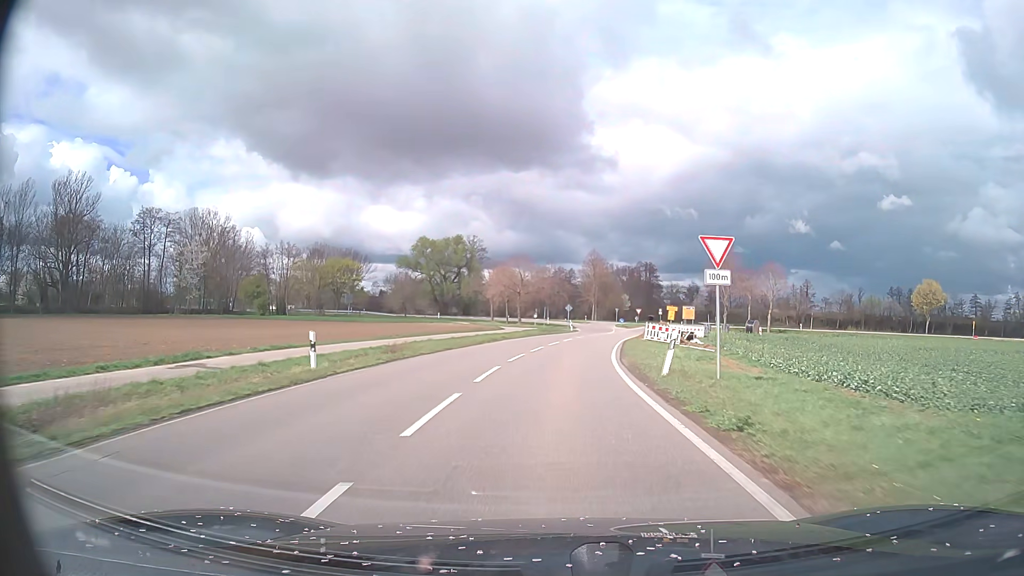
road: tertiary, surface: asphalt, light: Day
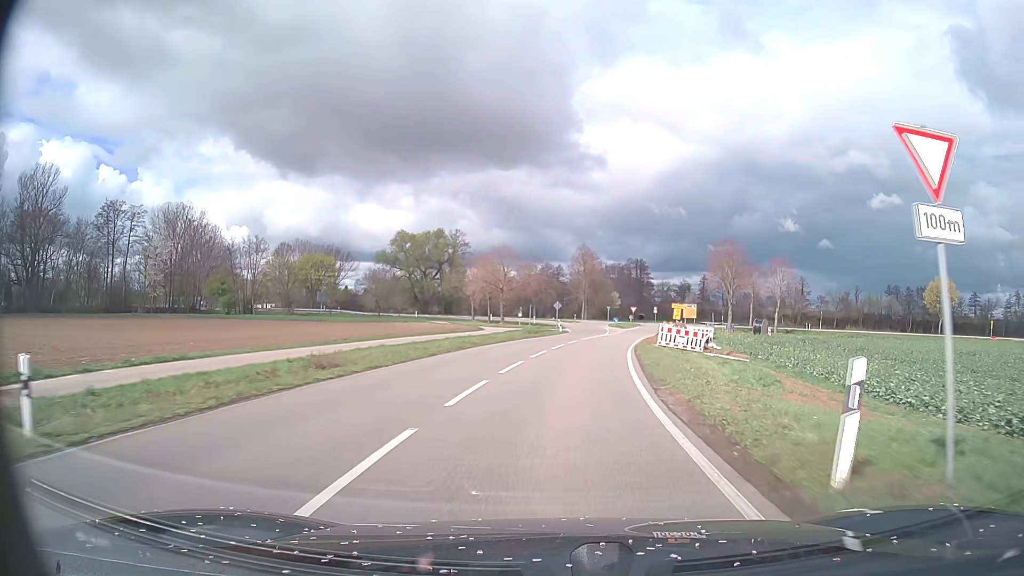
(0.0, +9.5) m; +1°
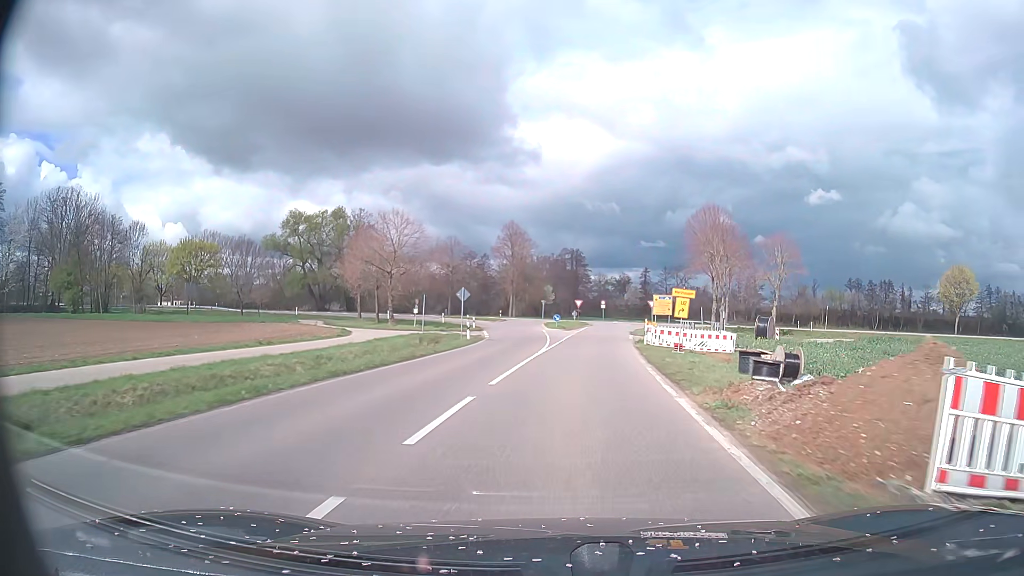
(+1.4, +26.7) m; +6°
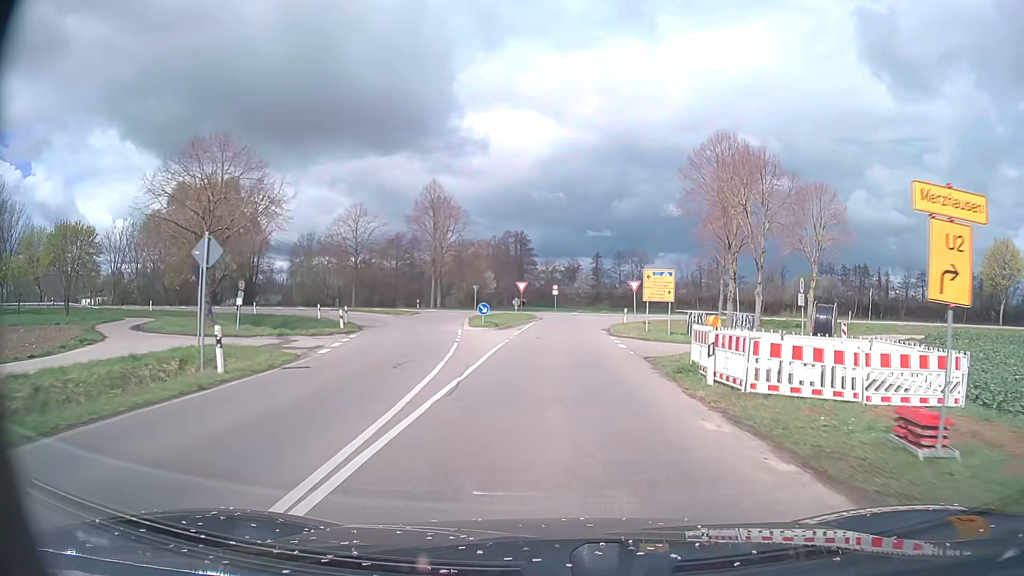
(+1.0, +24.3) m; +5°
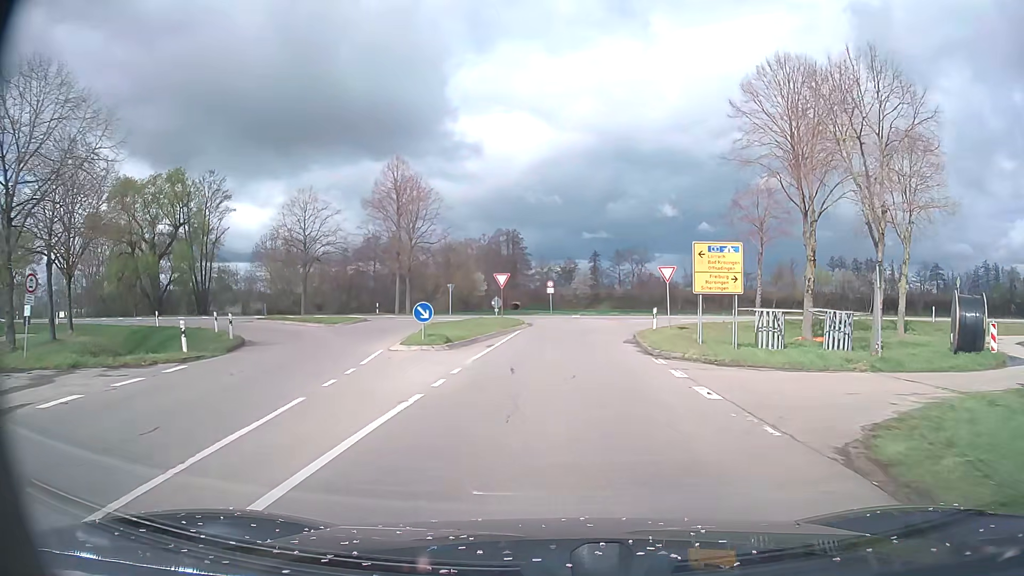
(+0.1, +14.9) m; 0°
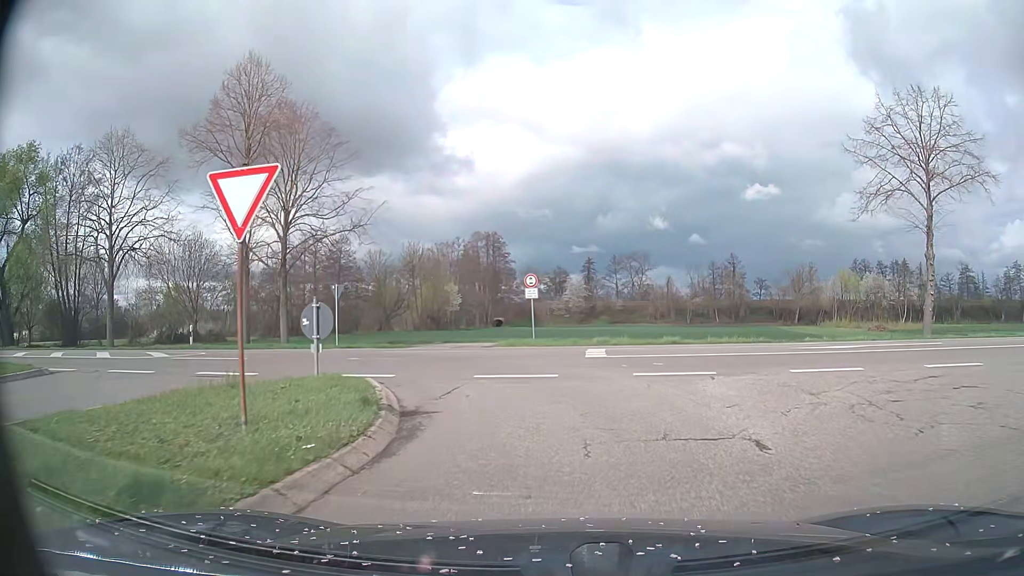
(+0.4, +28.6) m; +1°
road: secondary_link
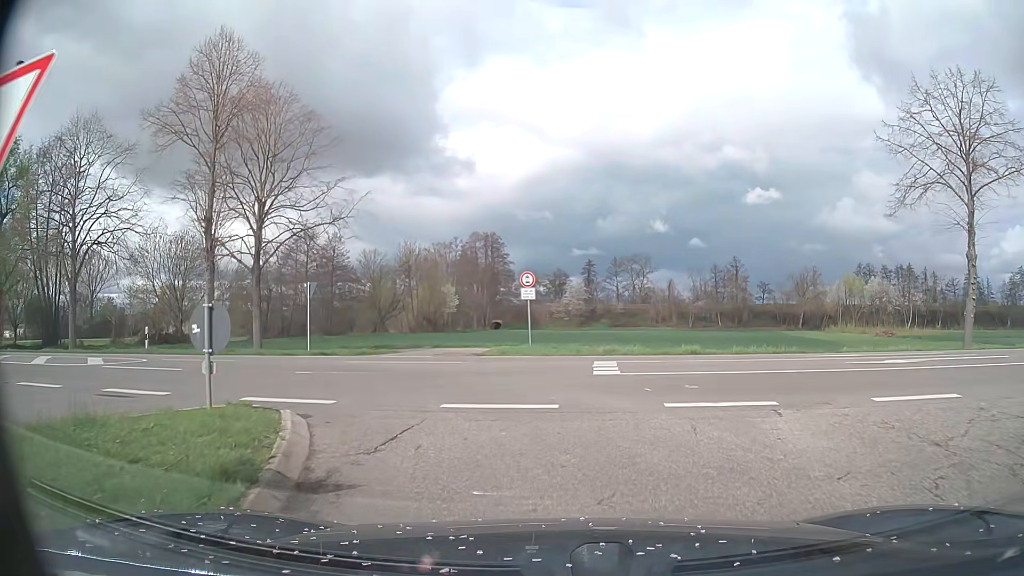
(0.0, +3.4) m; +1°
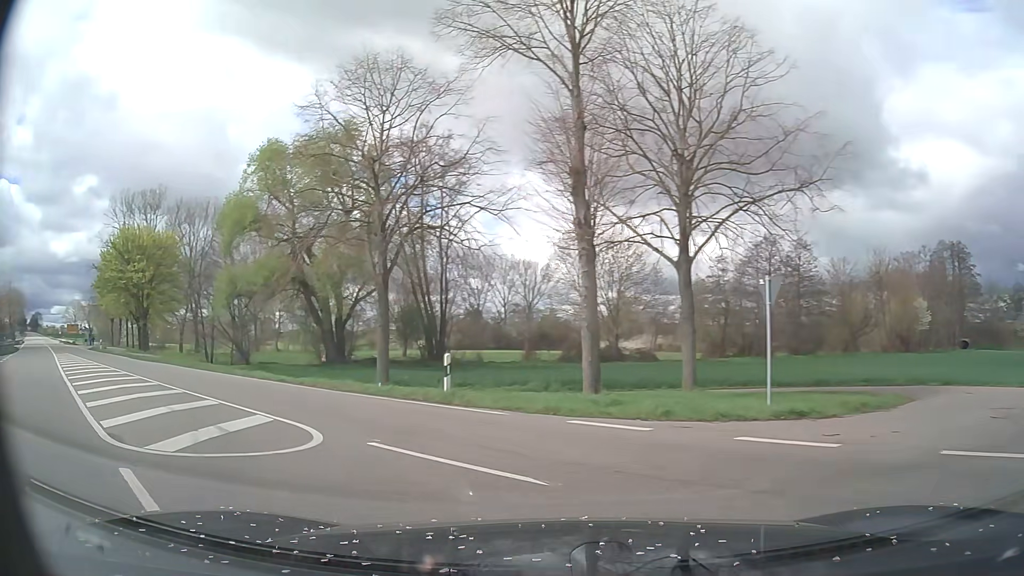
(-3.5, +12.5) m; -41°
(-2, +10) (-8, +18) (-15, +25) (-22, +32) (-30, +38) (-37, +45) (-44, +52) (-51, +59) (-59, +66) (-66, +73) m
